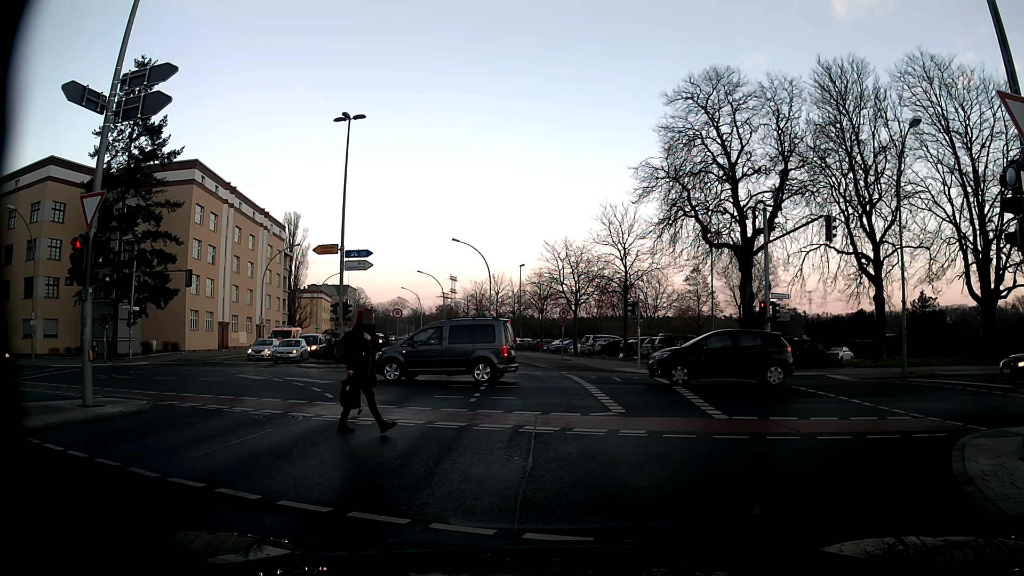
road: secondary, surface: asphalt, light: Day
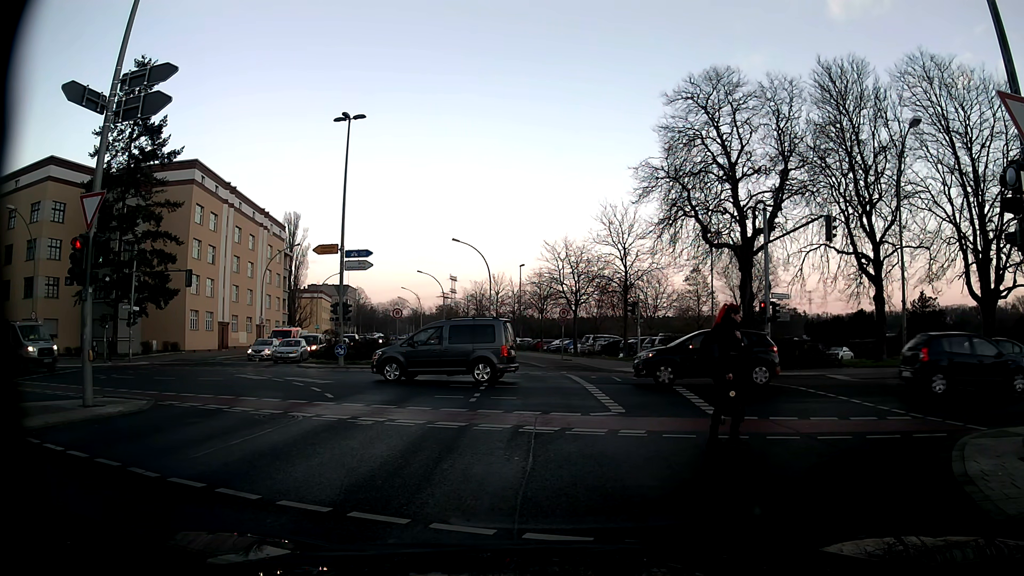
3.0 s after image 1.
(0.0, 0.0) m; 0°
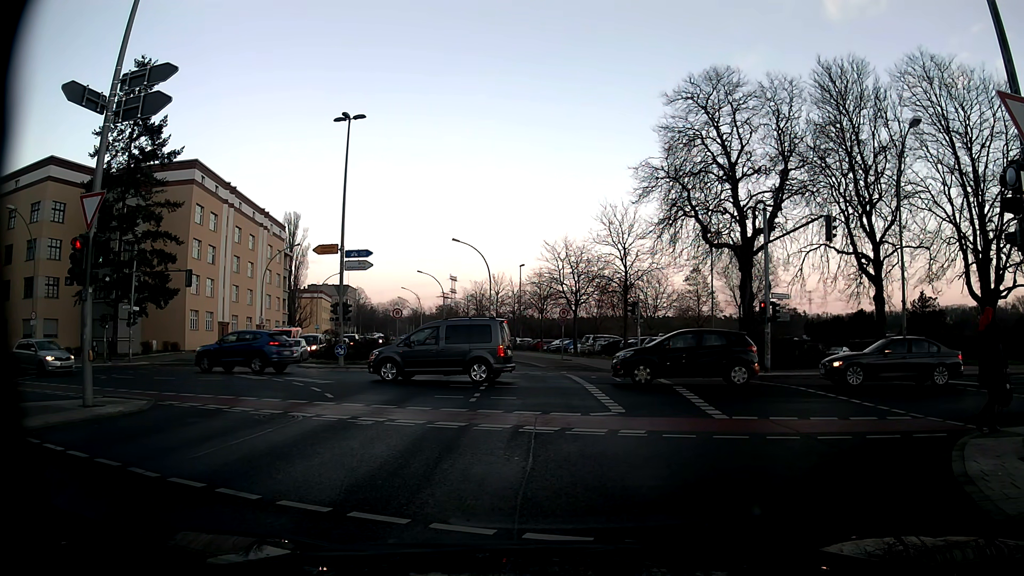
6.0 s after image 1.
(0.0, 0.0) m; 0°
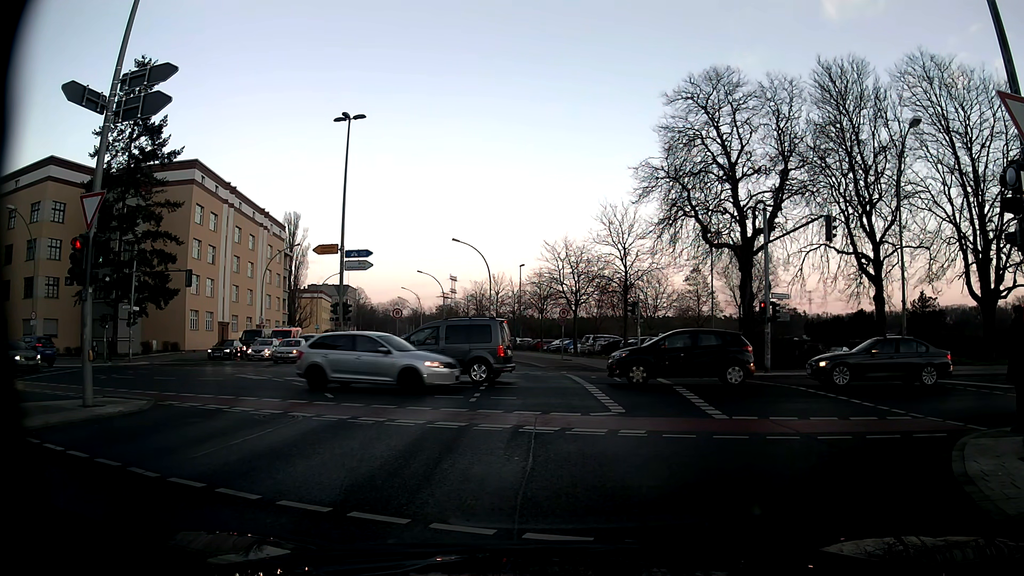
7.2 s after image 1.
(0.0, 0.0) m; 0°
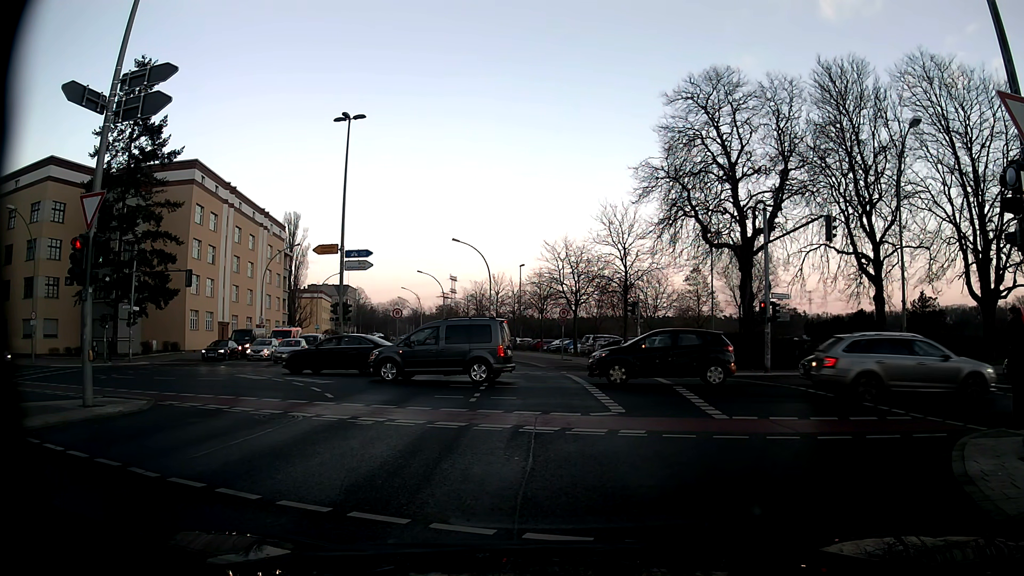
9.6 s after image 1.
(0.0, 0.0) m; 0°
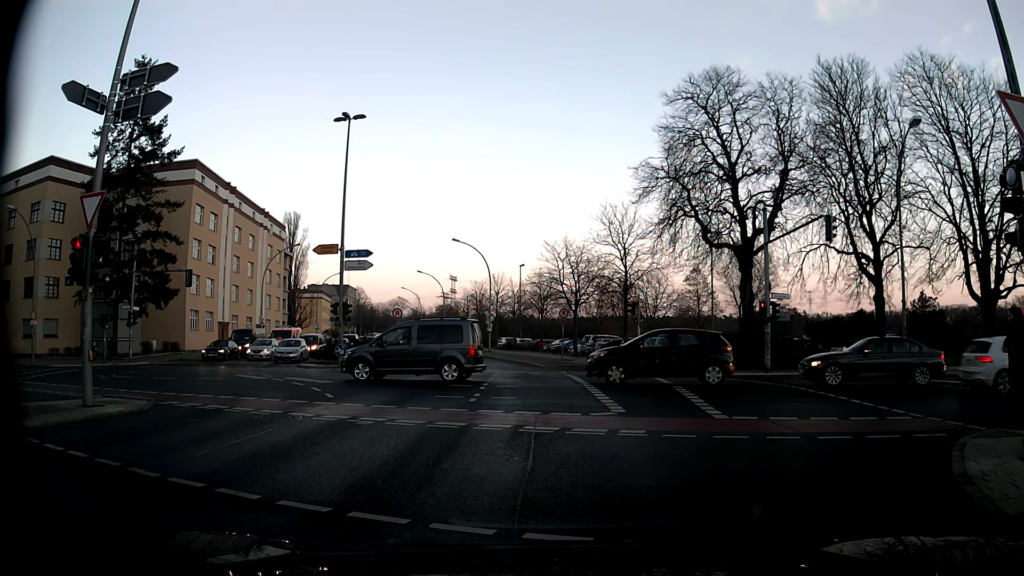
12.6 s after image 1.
(0.0, 0.0) m; 0°
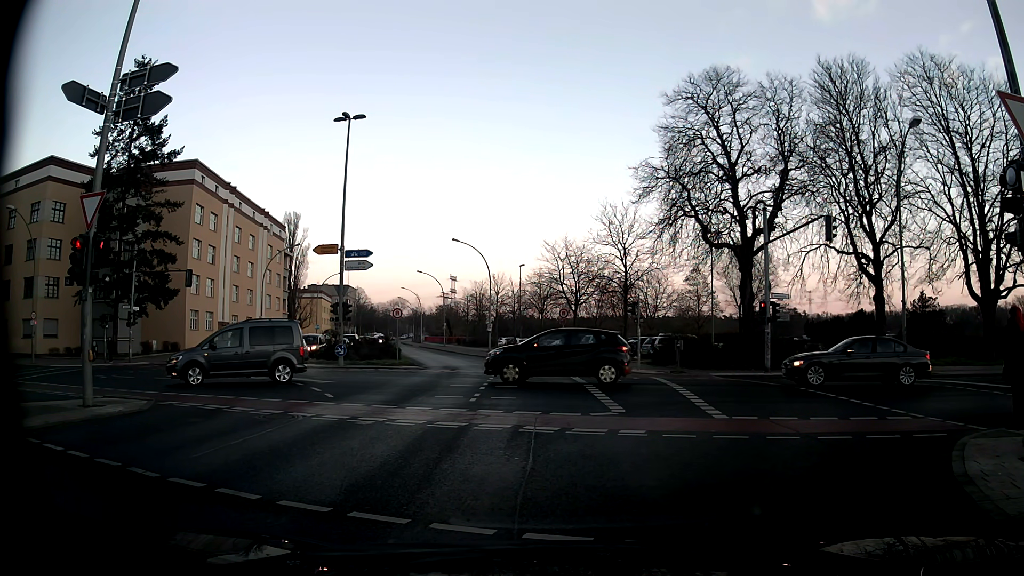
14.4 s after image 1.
(0.0, 0.0) m; 0°
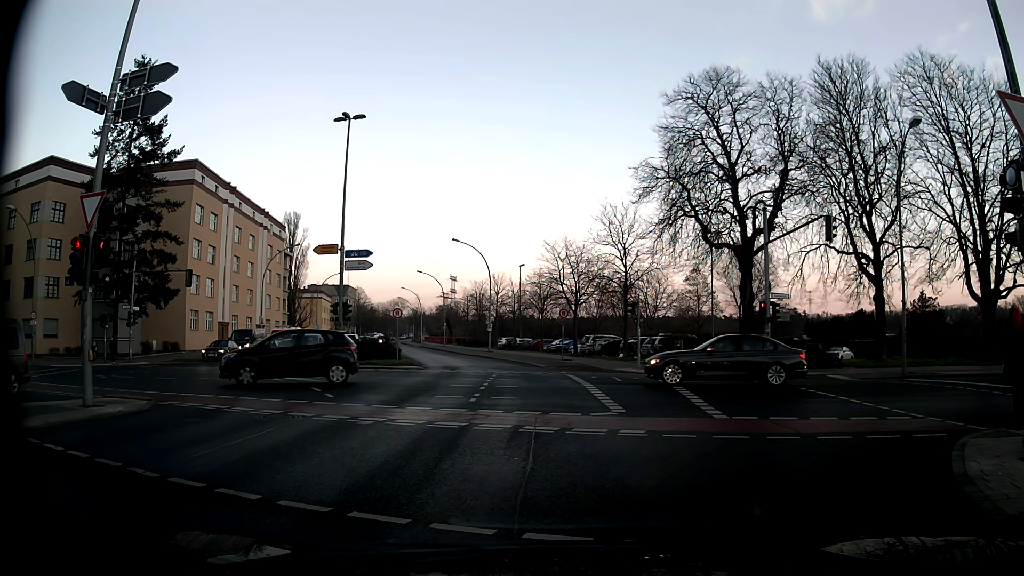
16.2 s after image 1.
(0.0, 0.0) m; 0°
